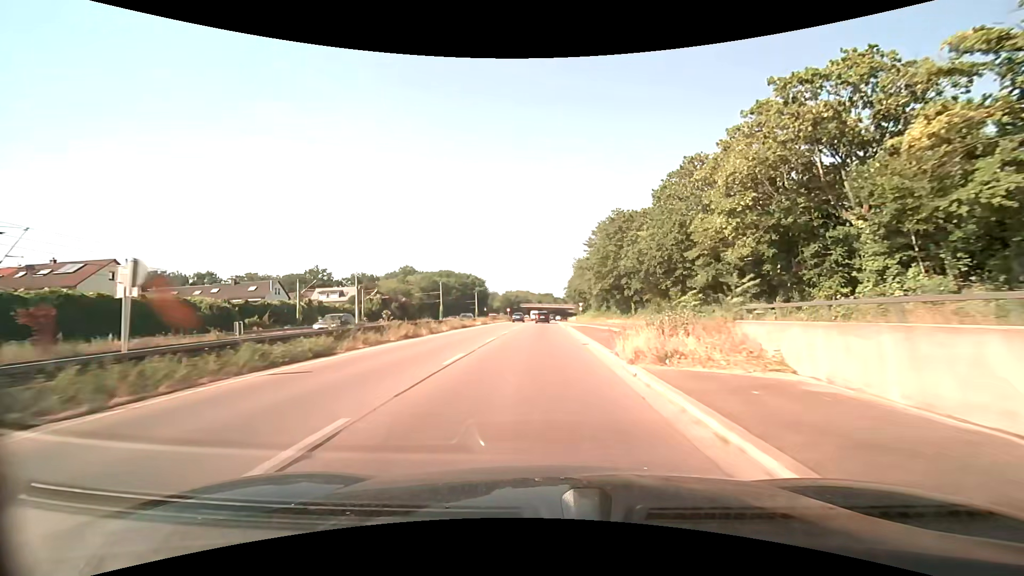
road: trunk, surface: asphalt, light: Day
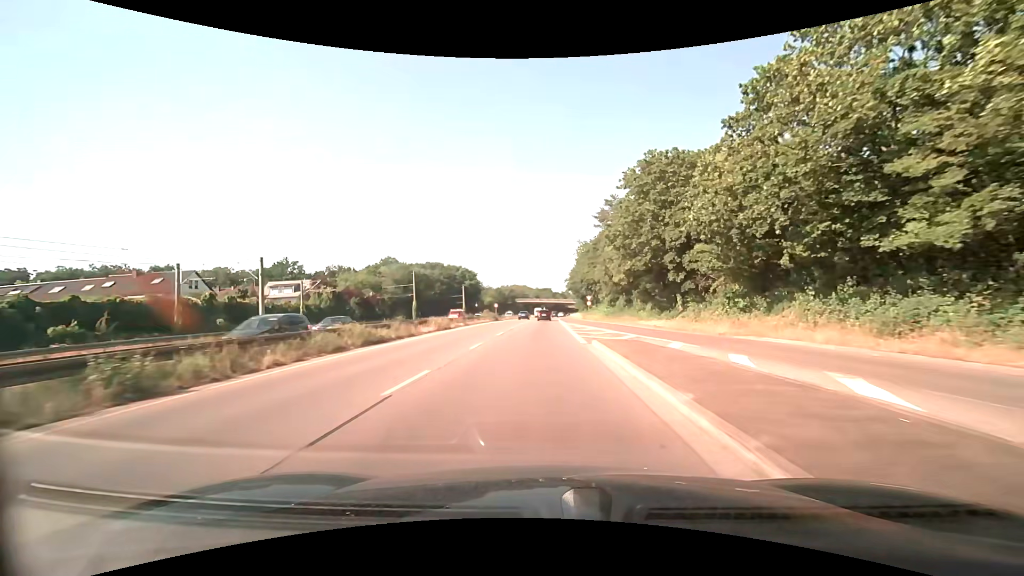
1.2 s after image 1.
(0.0, +22.2) m; 0°
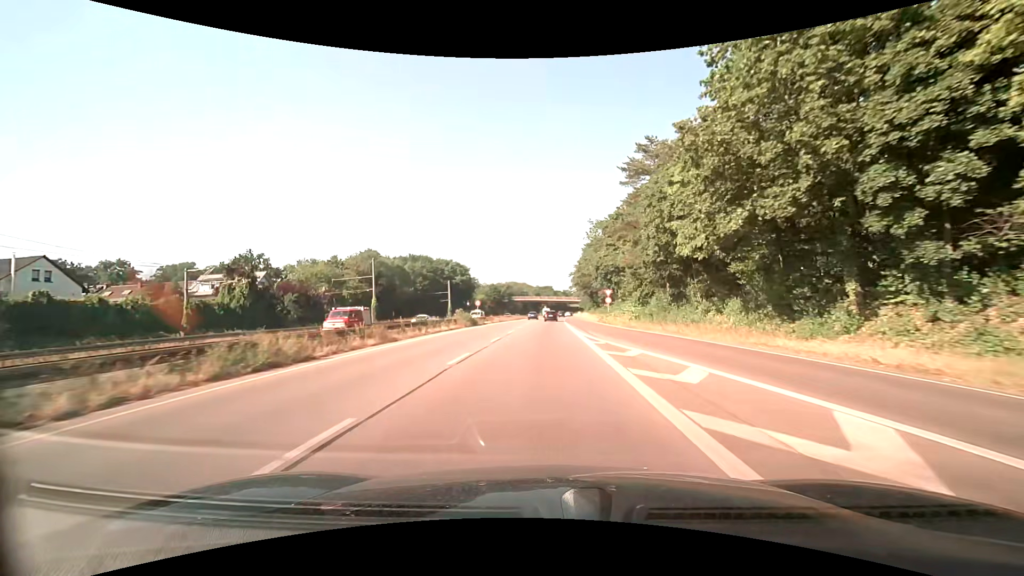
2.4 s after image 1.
(0.0, +22.5) m; 0°
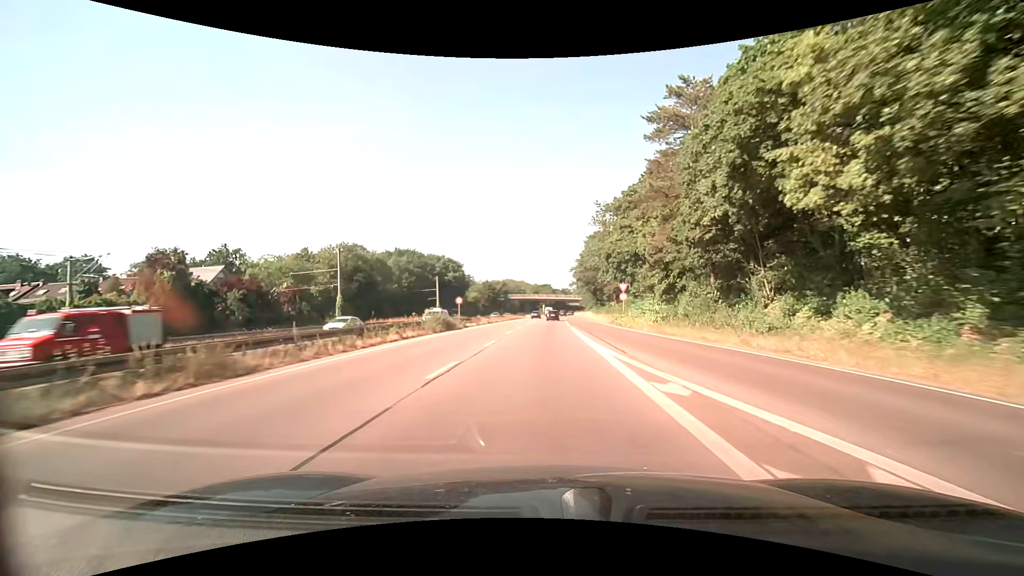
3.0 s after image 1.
(0.0, +11.3) m; 0°
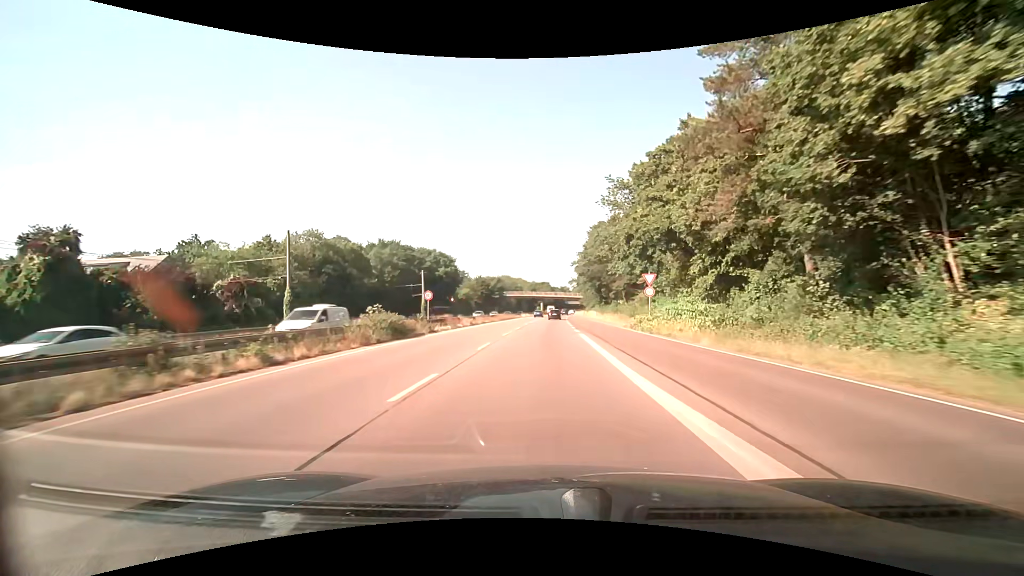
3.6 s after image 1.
(0.0, +11.4) m; 0°
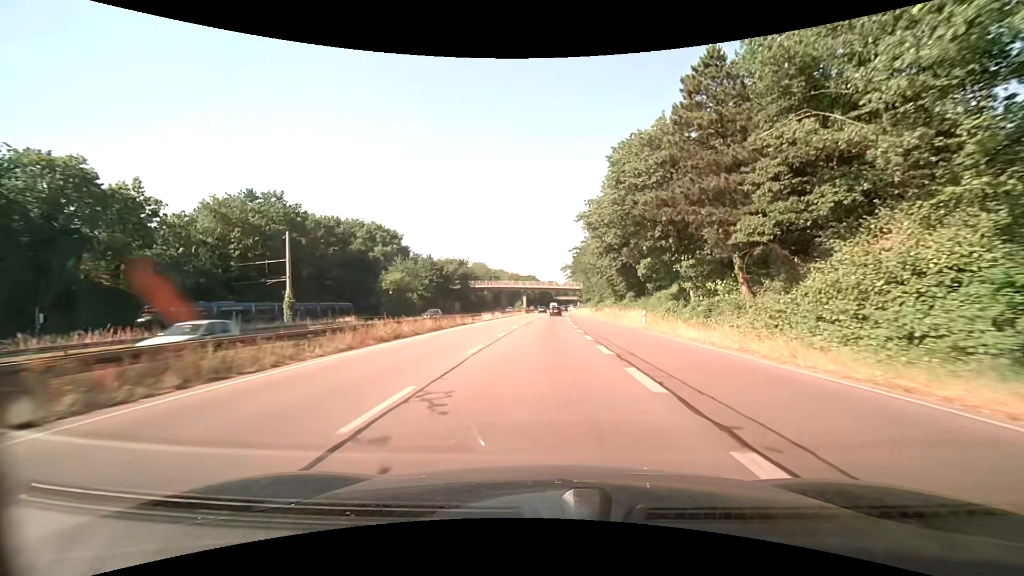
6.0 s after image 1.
(+0.6, +46.5) m; +2°
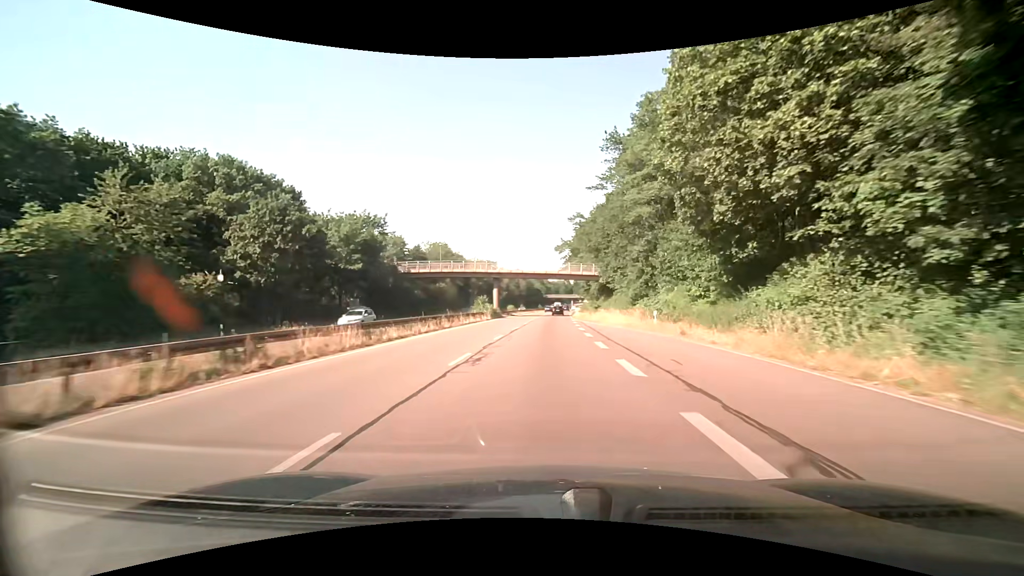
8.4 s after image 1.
(+0.6, +47.7) m; +1°
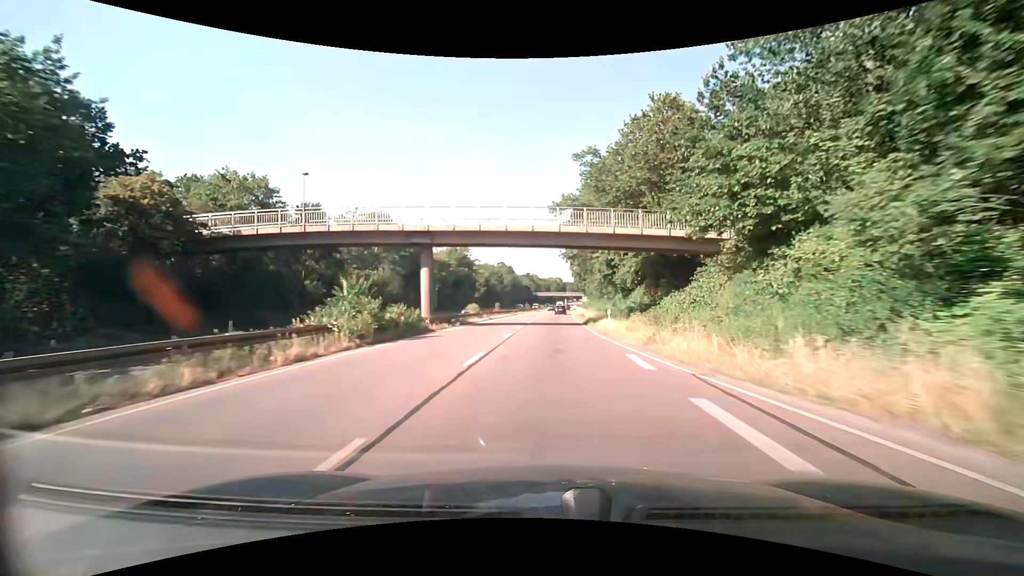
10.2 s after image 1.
(+0.3, +36.0) m; +1°
